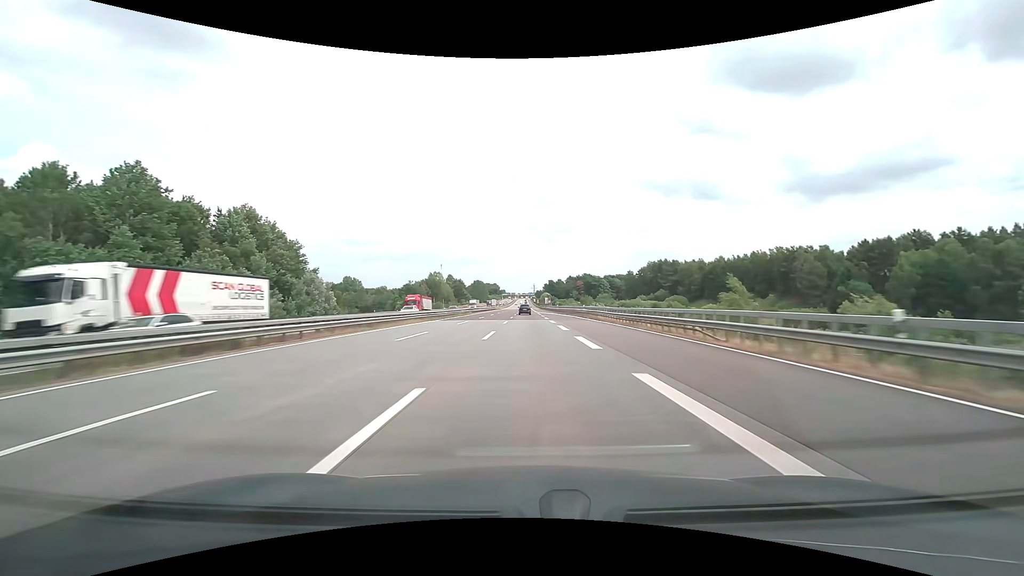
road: motorway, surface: concrete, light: Day
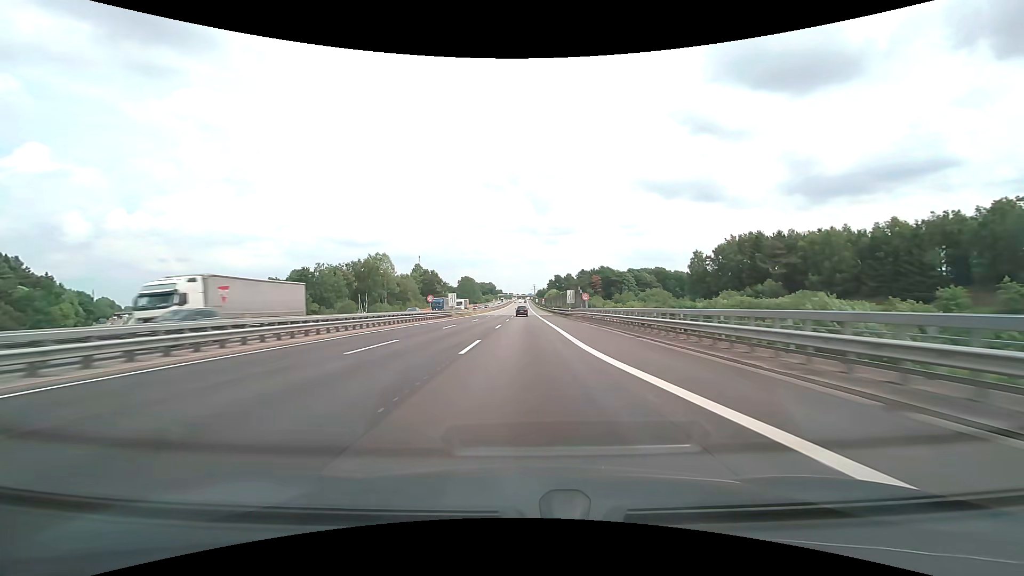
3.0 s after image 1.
(+0.4, +95.0) m; 0°
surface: asphalt
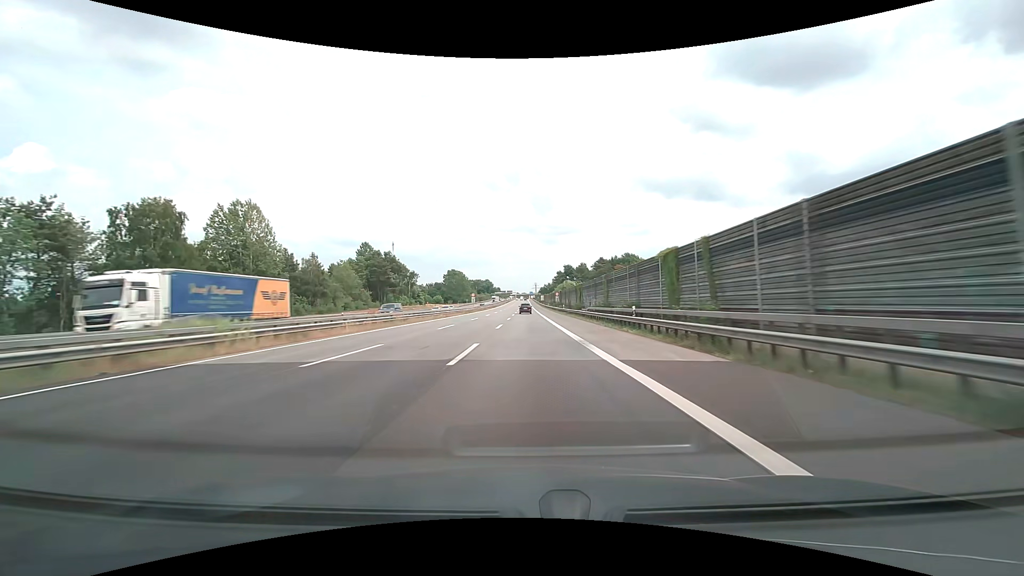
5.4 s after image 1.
(-0.2, +76.0) m; 0°
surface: concrete
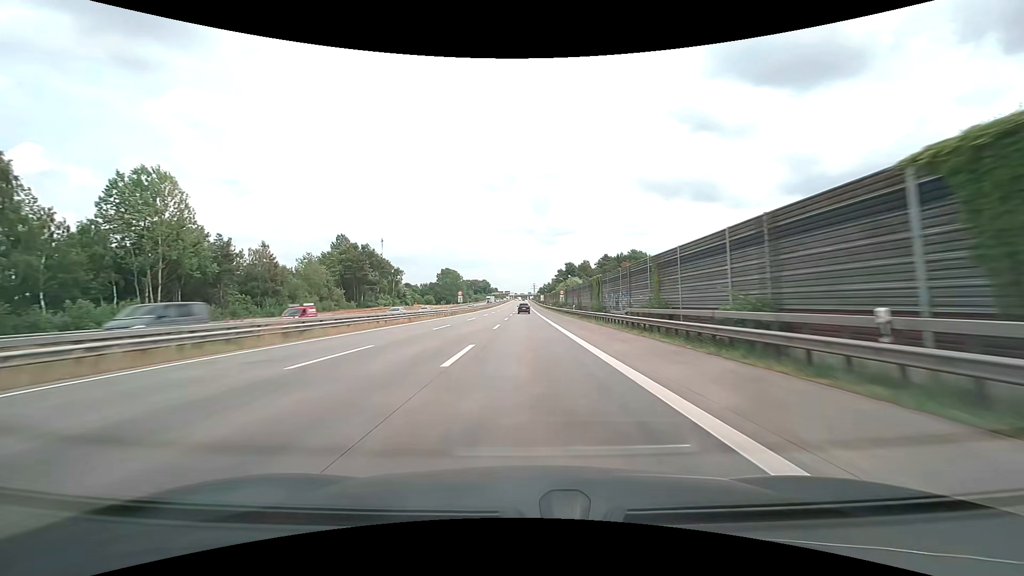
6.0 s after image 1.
(0.0, +19.0) m; 0°
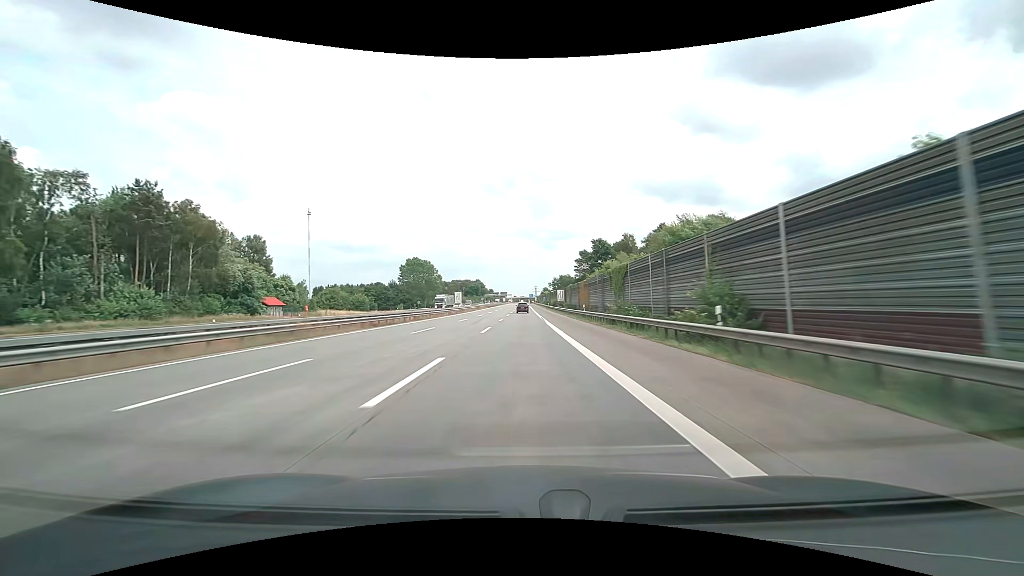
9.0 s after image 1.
(+0.1, +94.9) m; 0°
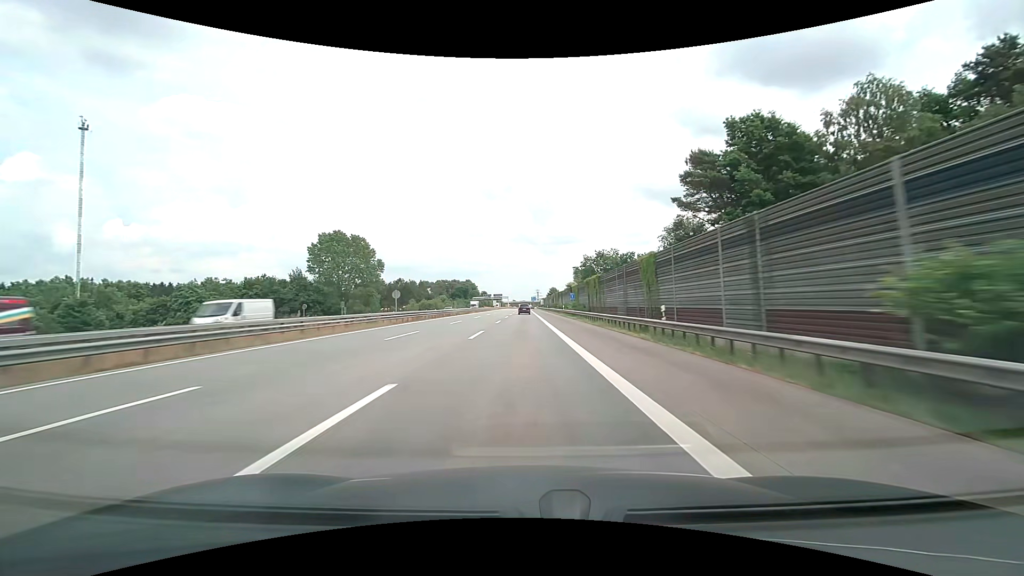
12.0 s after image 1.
(-0.1, +94.9) m; 0°
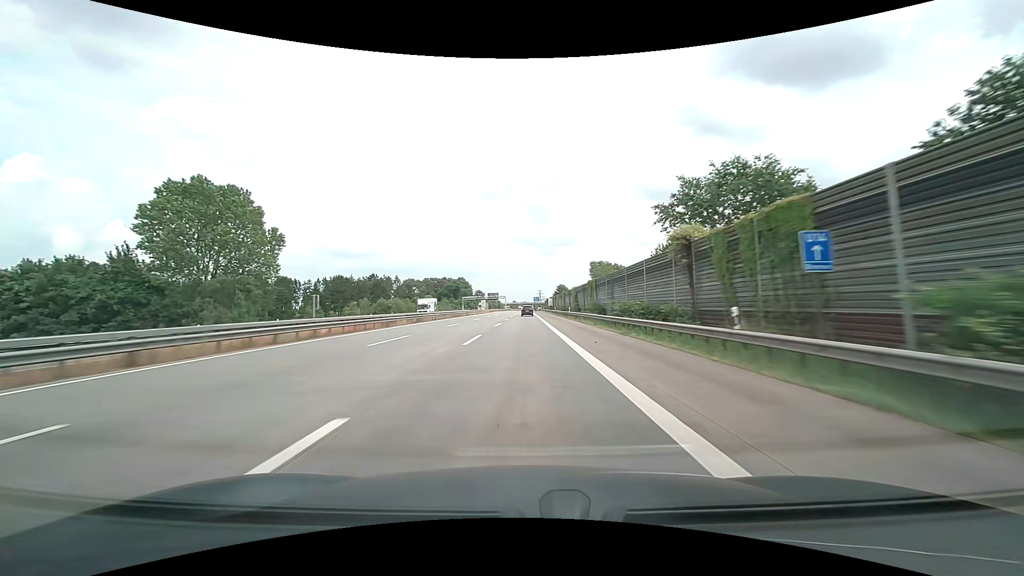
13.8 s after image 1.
(-0.2, +56.9) m; 0°
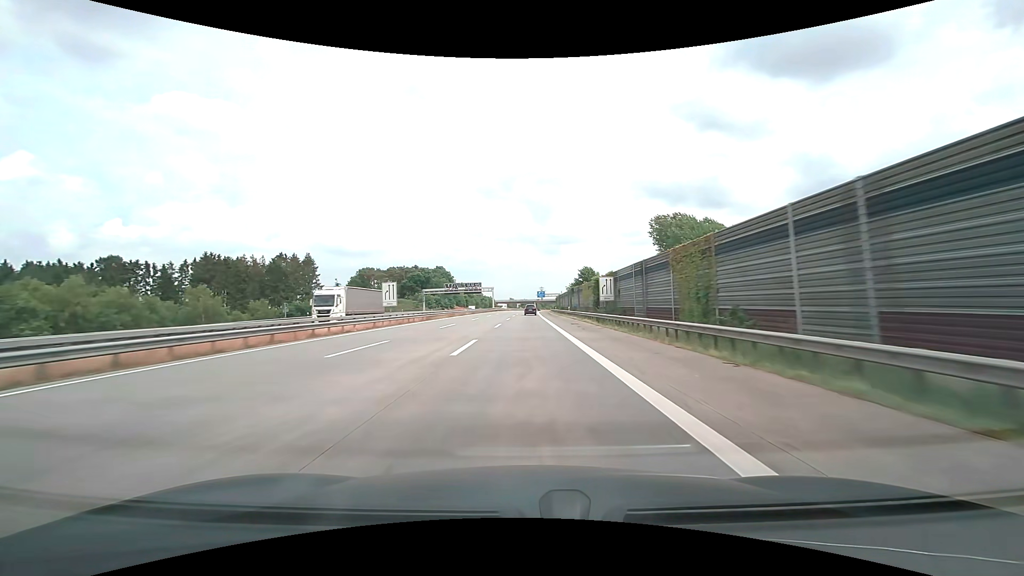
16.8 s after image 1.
(-0.1, +95.0) m; 0°
(0, +10) (0, +20) (0, +30) (0, +40) (0, +50) (0, +60) (0, +70) (+1, +80) (+1, +90) (+1, +100) m
